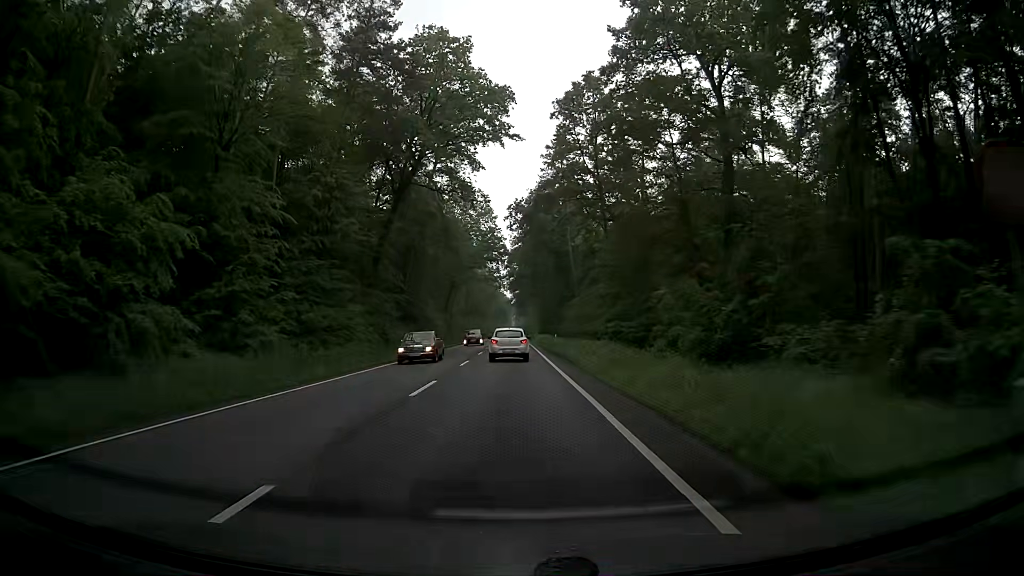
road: primary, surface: asphalt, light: Day
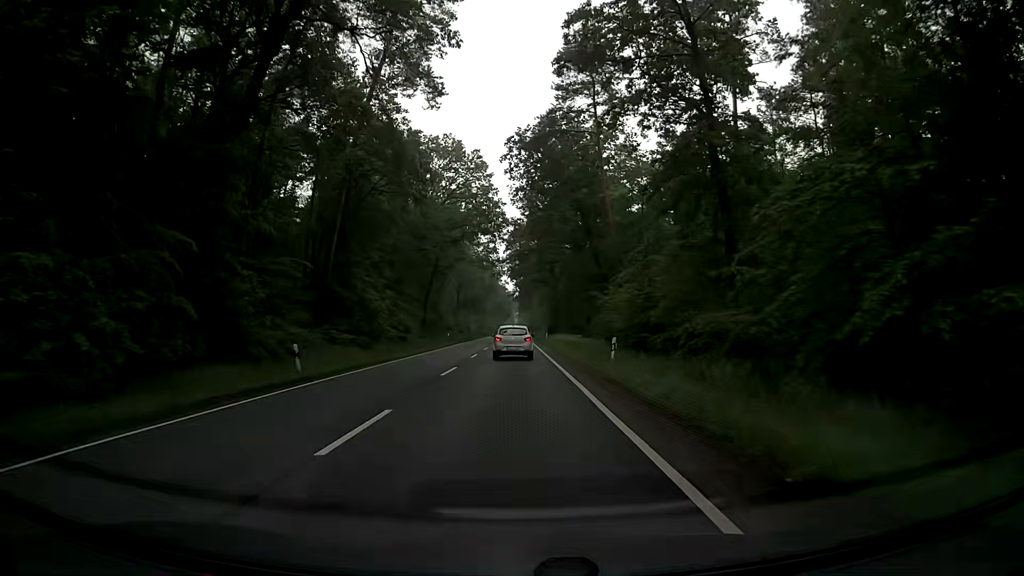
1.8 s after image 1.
(+0.2, +30.6) m; +2°
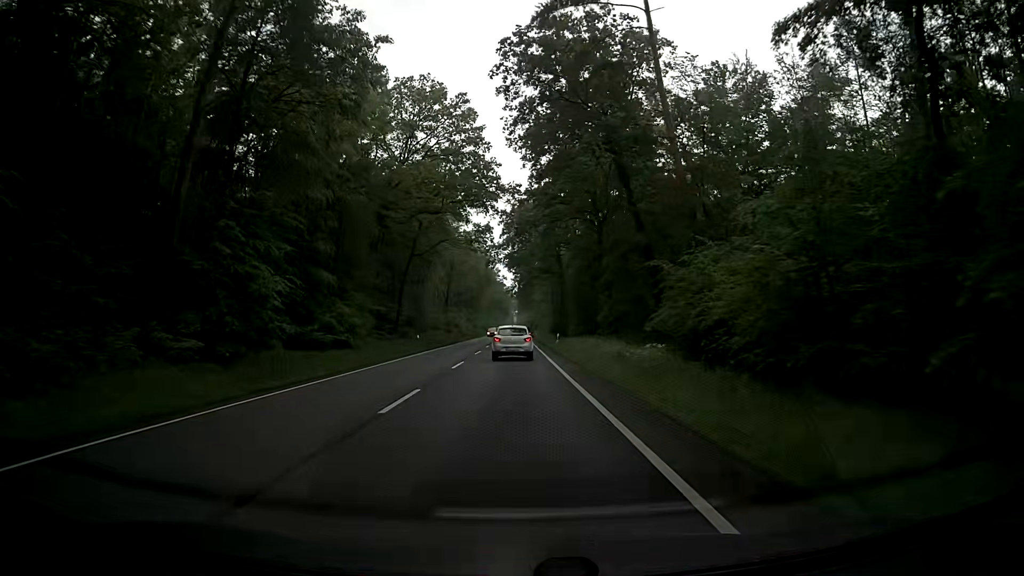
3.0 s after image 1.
(-0.4, +20.6) m; -1°
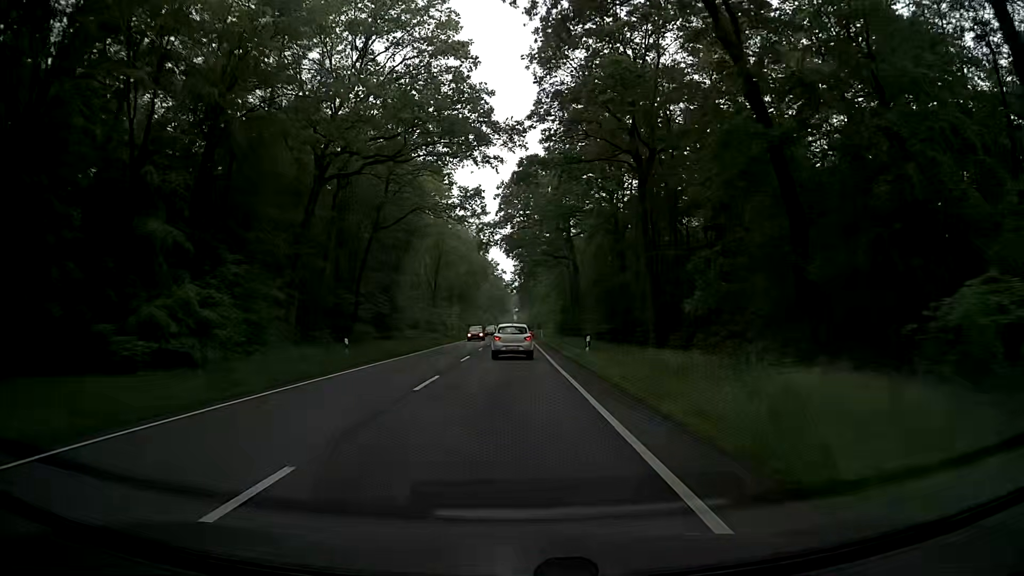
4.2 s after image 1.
(+0.2, +20.5) m; 0°
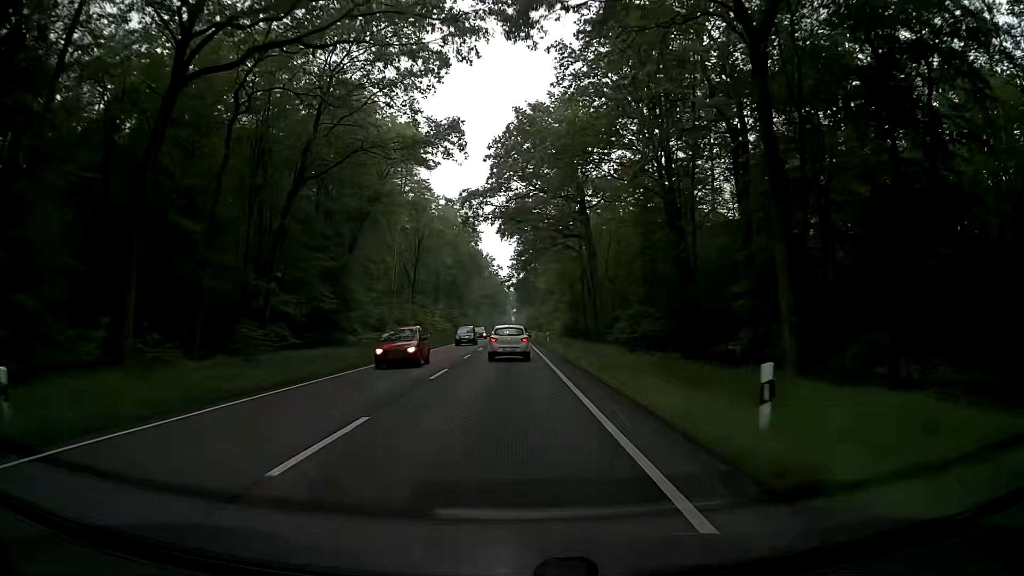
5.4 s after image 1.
(+0.1, +20.4) m; 0°
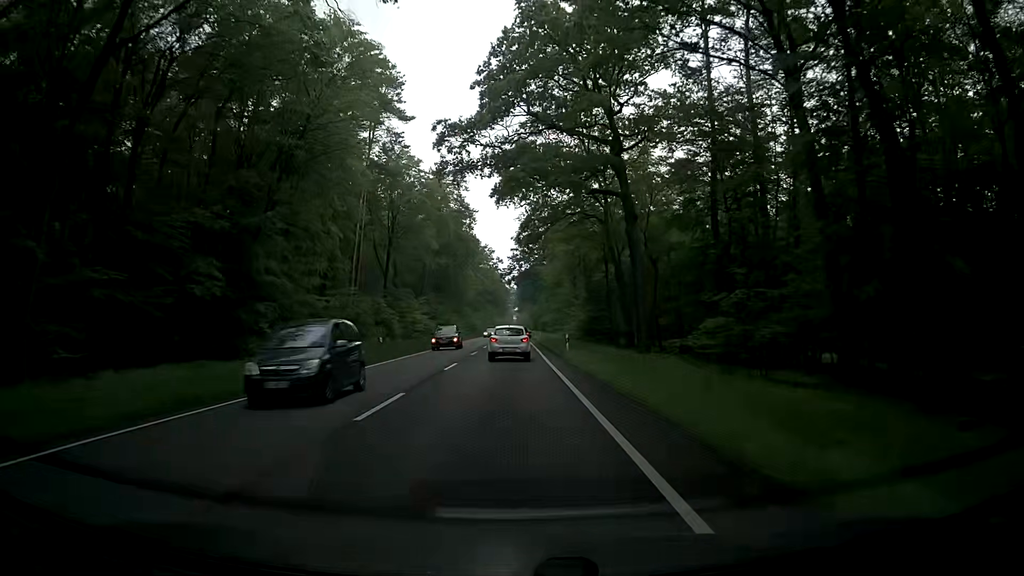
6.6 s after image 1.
(+0.1, +20.3) m; +1°
(0, +10) (0, +20) (0, +30) (-1, +40) (-1, +50) (-1, +60) (-1, +70) (-1, +80) (-1, +90) (-1, +100) m
